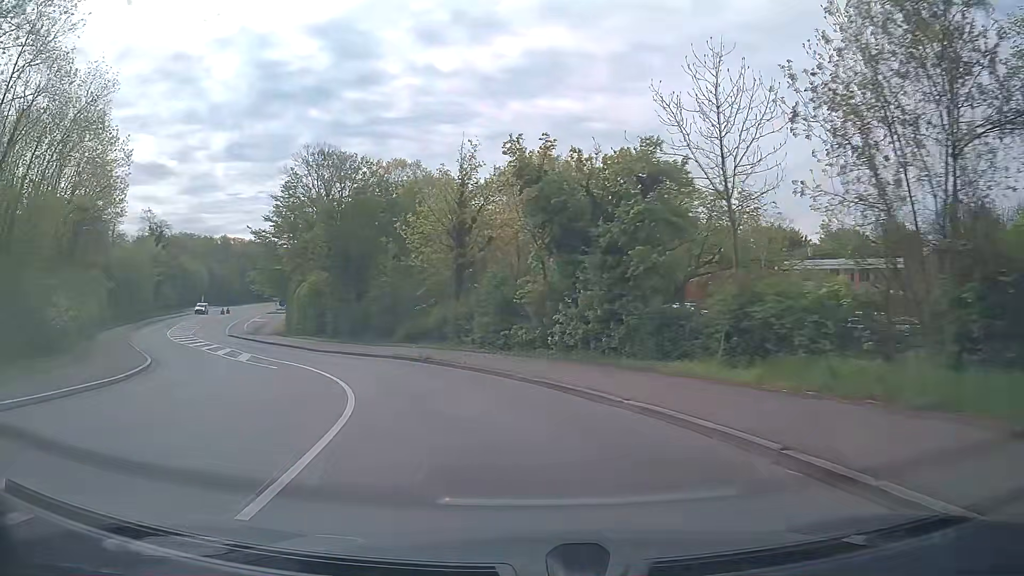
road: secondary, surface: asphalt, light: Day
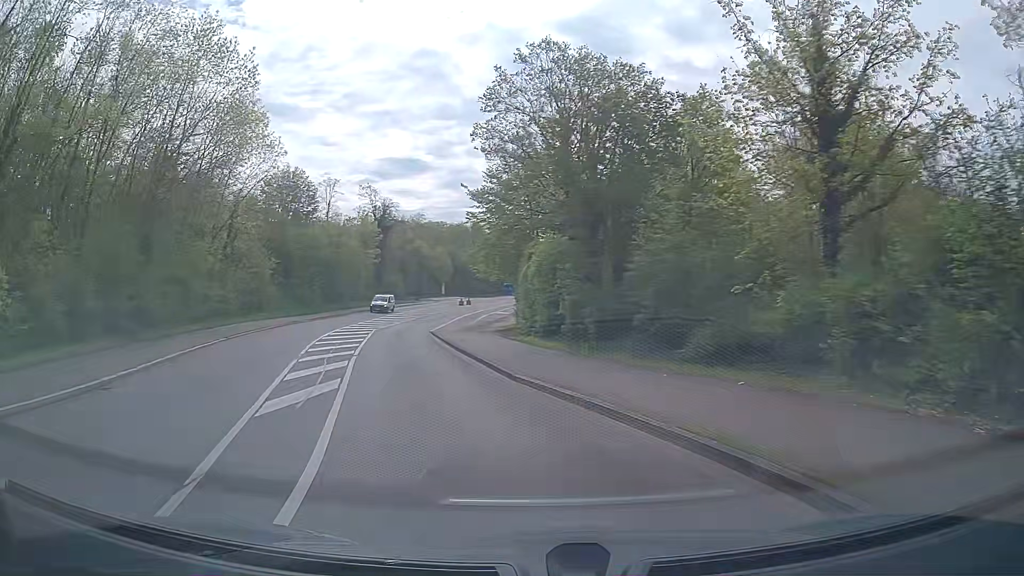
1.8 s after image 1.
(-3.4, +17.5) m; -22°
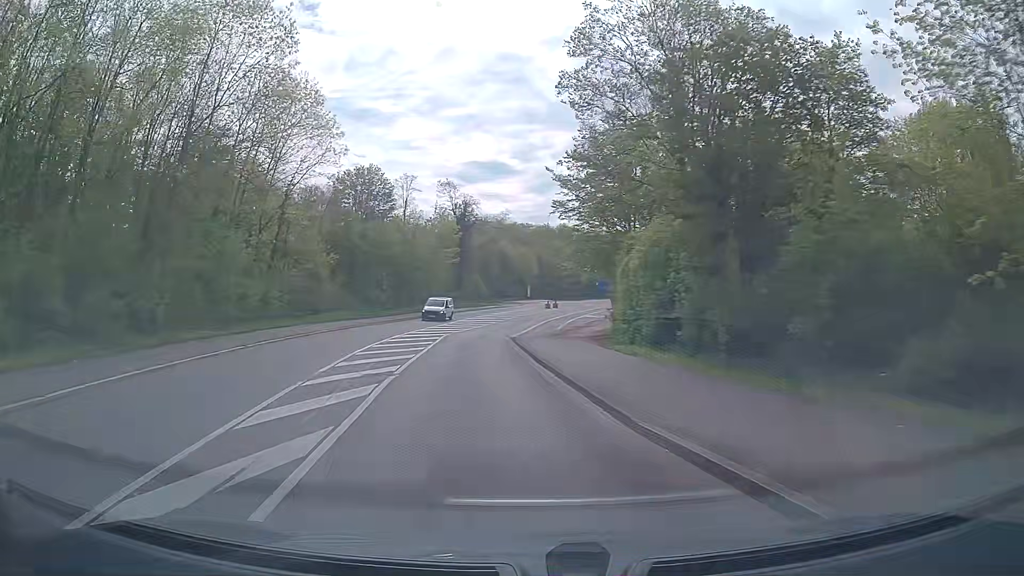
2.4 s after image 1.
(-0.5, +6.2) m; -8°
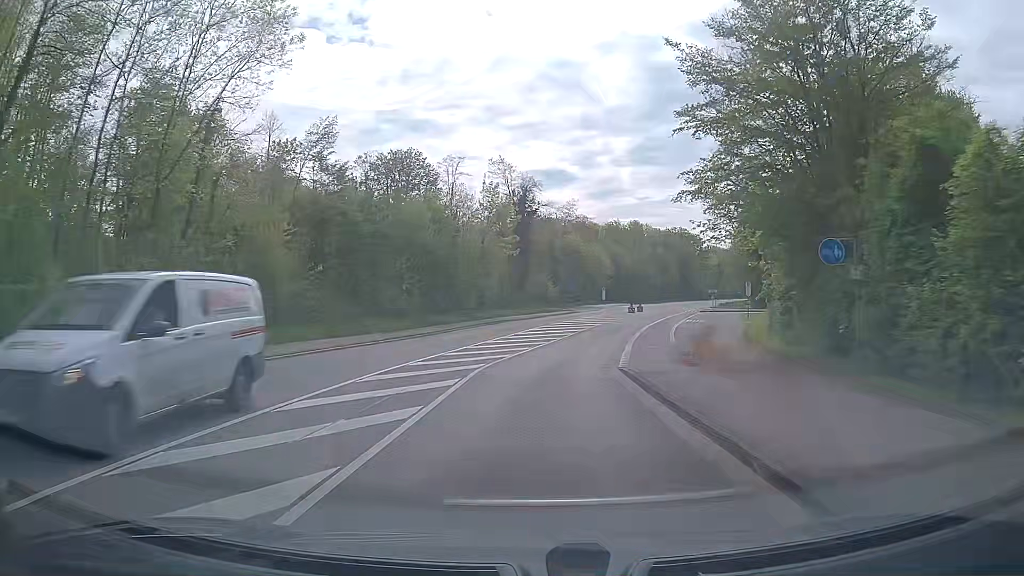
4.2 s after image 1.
(-1.6, +20.0) m; -5°
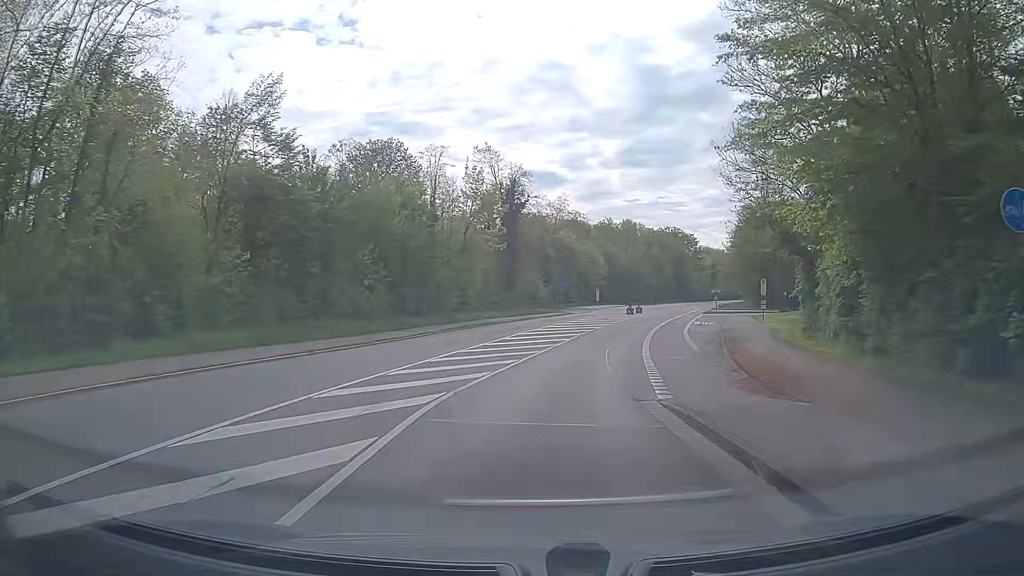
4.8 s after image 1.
(0.0, +7.1) m; +1°
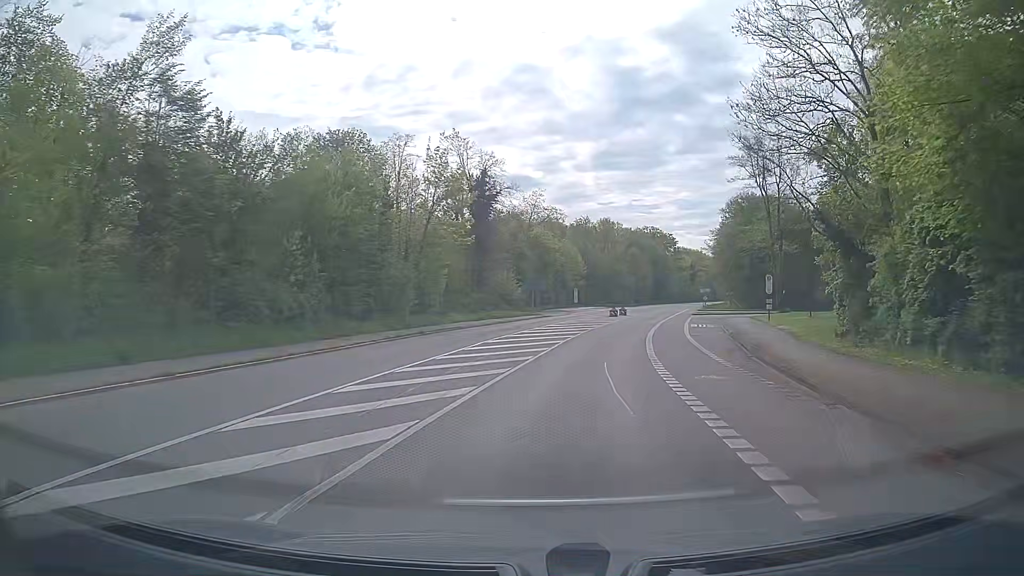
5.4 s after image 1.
(+0.1, +7.3) m; +2°
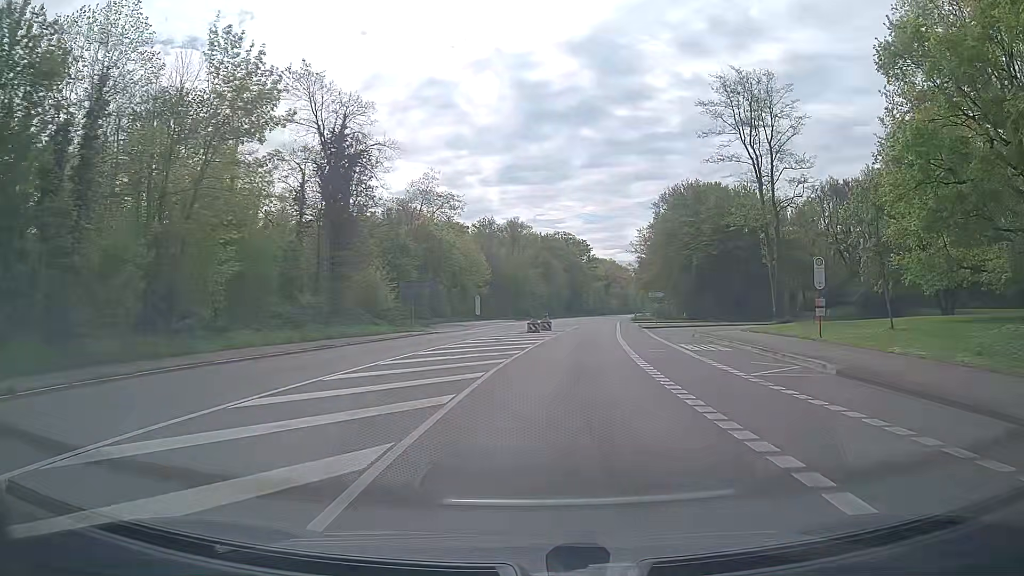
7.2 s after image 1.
(+1.5, +22.6) m; +8°
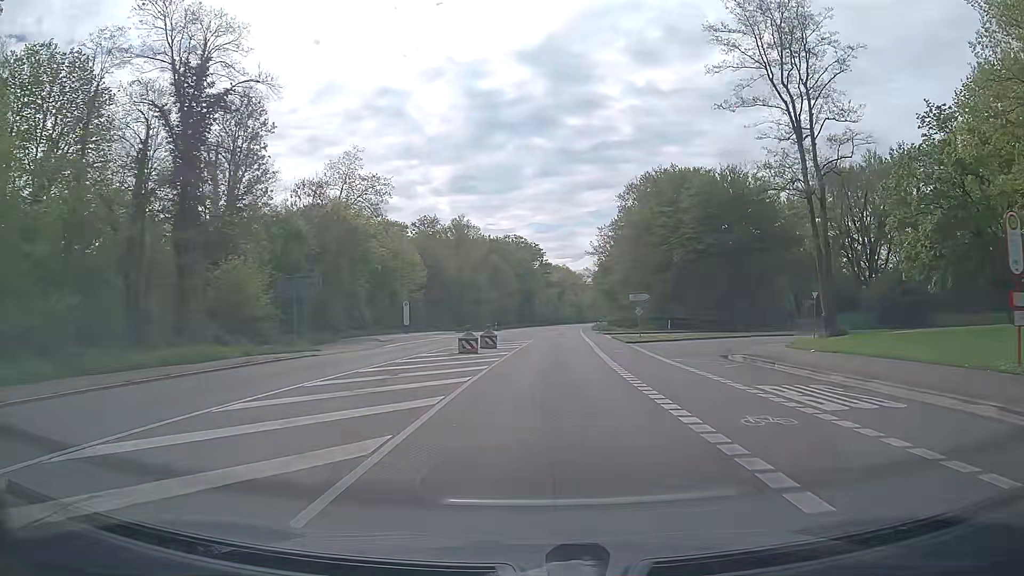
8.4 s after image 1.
(+0.5, +15.5) m; +4°
(0, +10) (+1, +20) (+1, +30) (+2, +40) (+2, +50) (+3, +60) (+4, +70) (+4, +80) (+5, +90) (+5, +100) m
